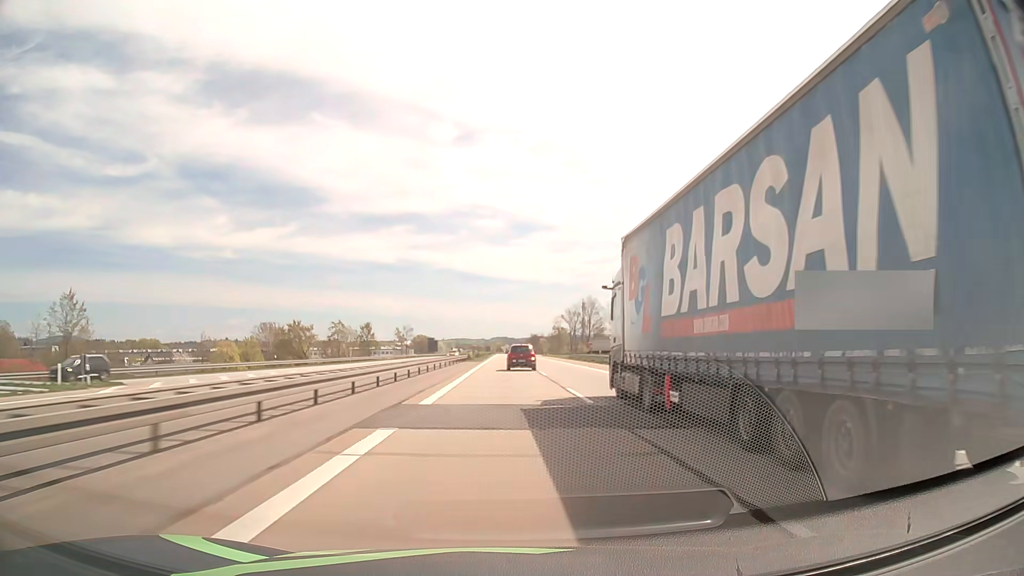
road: motorway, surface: asphalt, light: Day
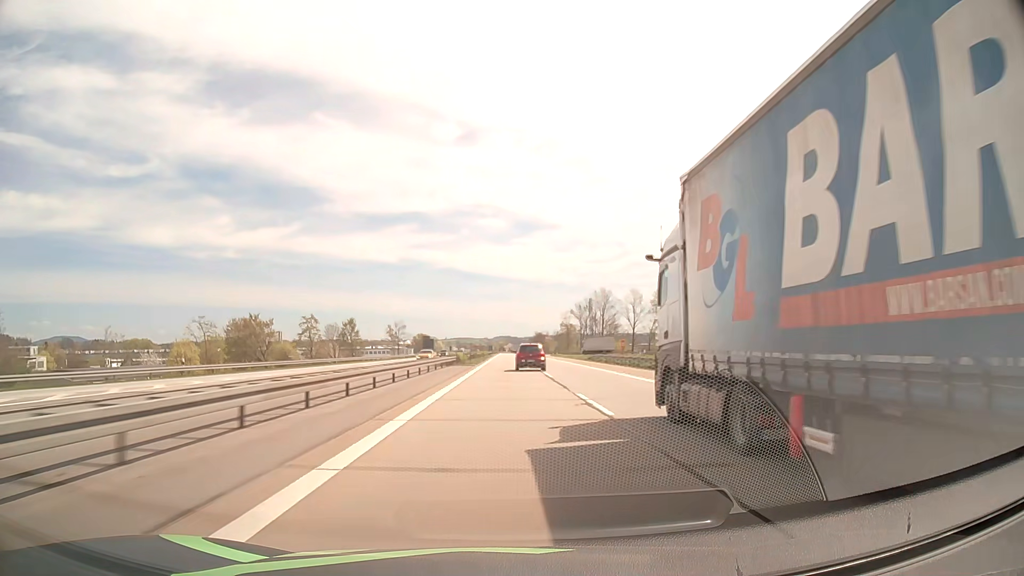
(0.0, +21.1) m; 0°
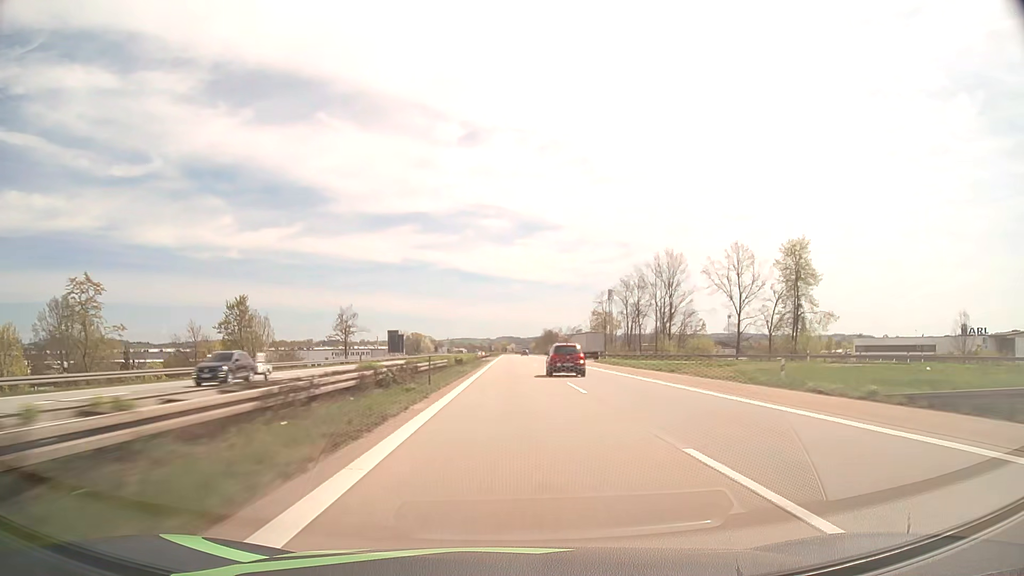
(-0.1, +65.5) m; 0°
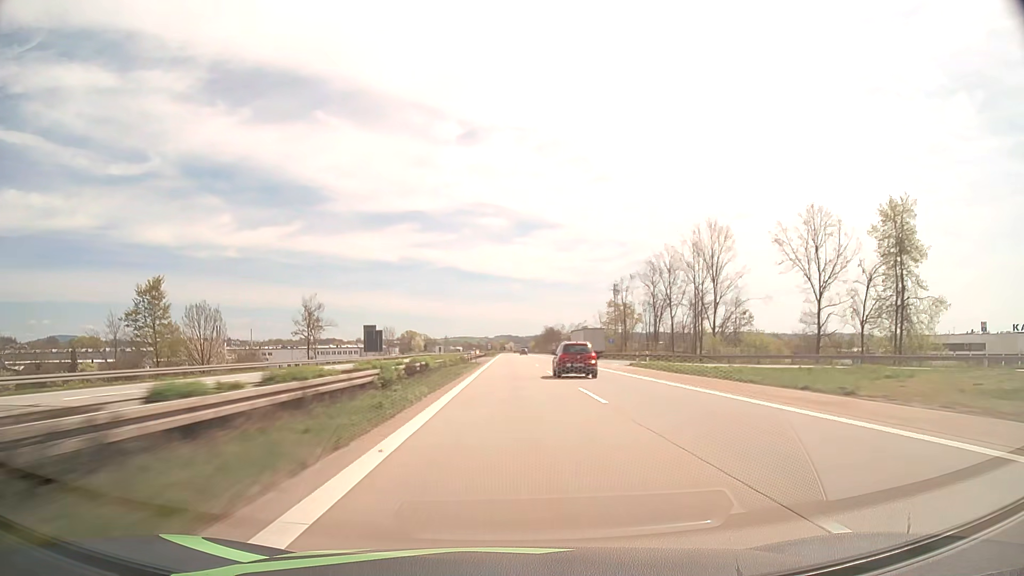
(+0.1, +22.6) m; 0°
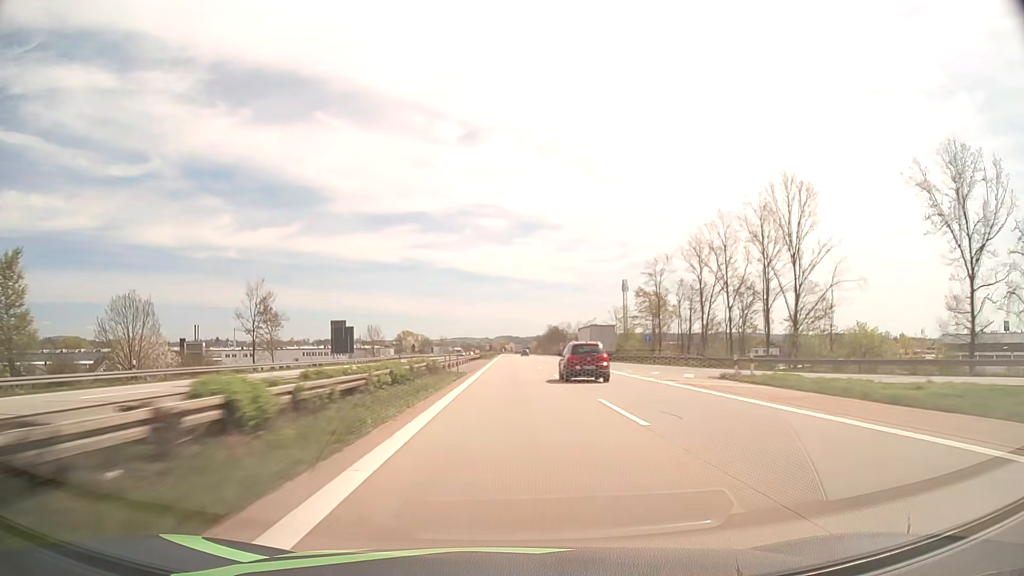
(0.0, +22.8) m; 0°
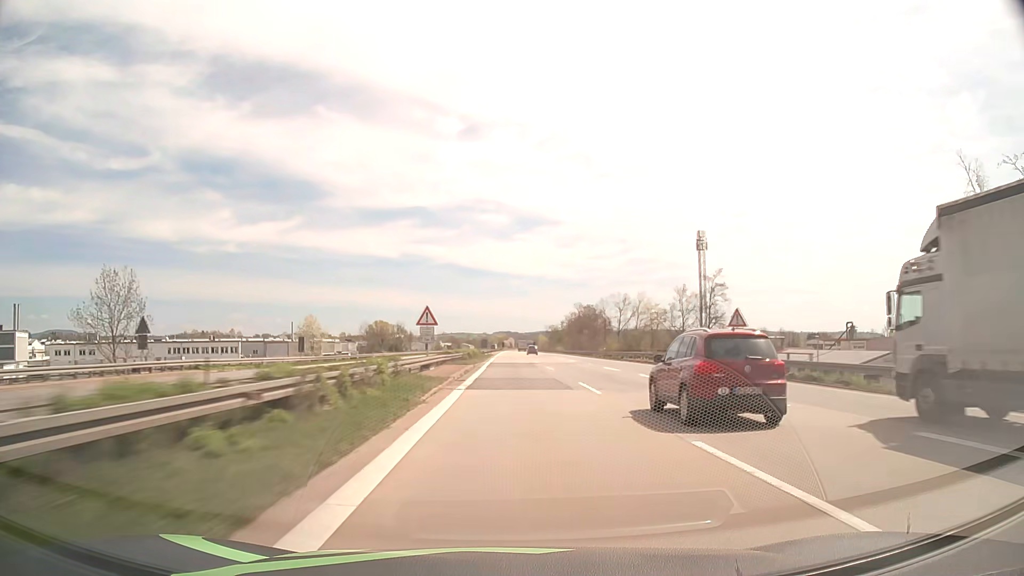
(-0.2, +117.1) m; 0°
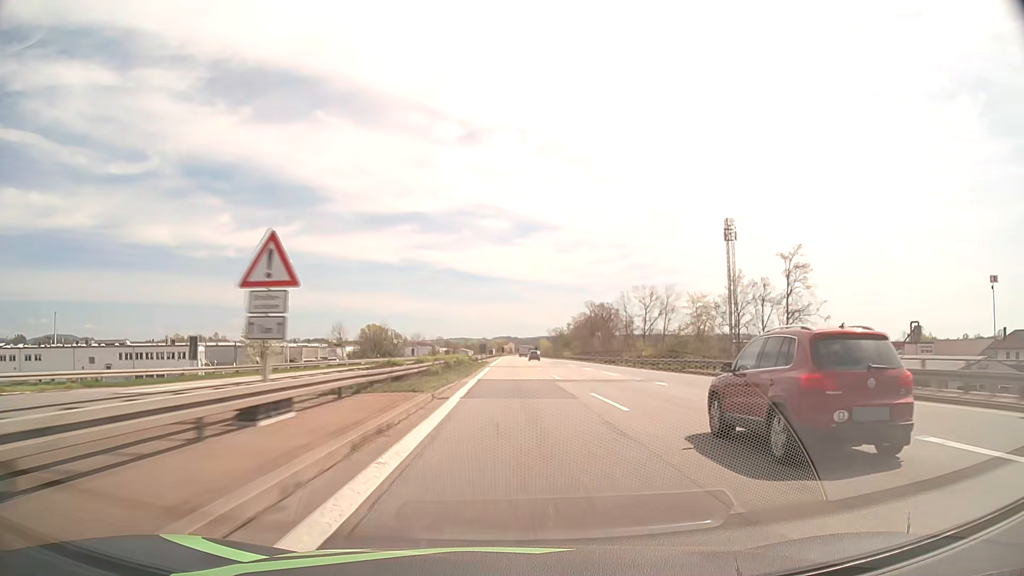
(0.0, +23.9) m; 0°
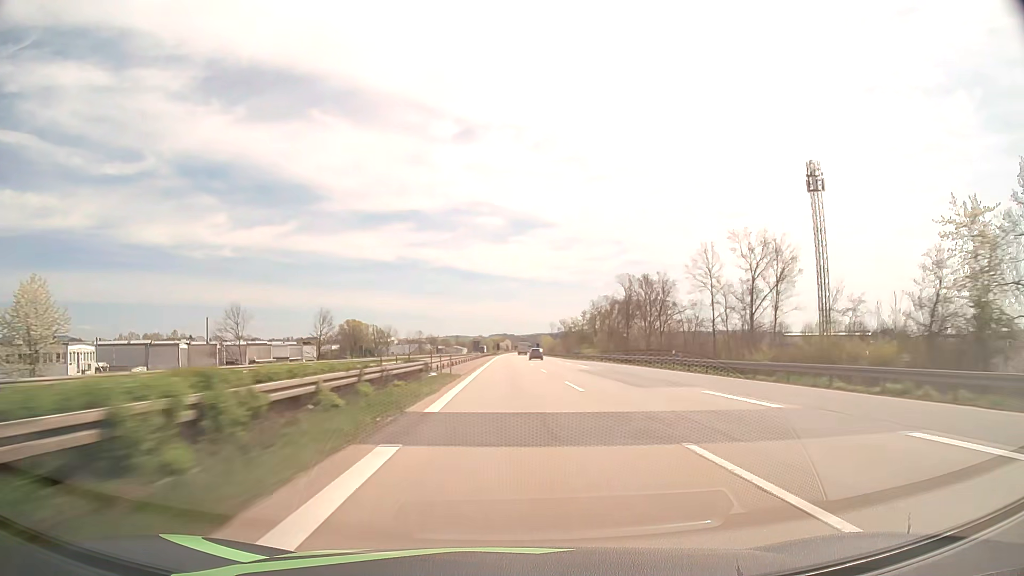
(+0.1, +48.2) m; 0°
(0, +10) (0, +20) (0, +30) (0, +40) (0, +50) (0, +60) (0, +70) (0, +80) (0, +90) (0, +100) m
